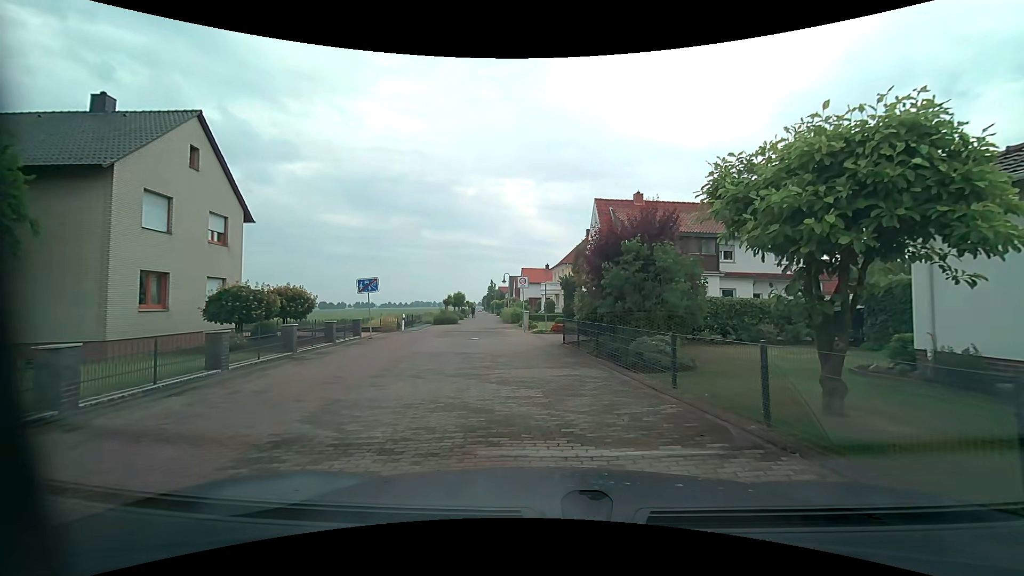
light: Day
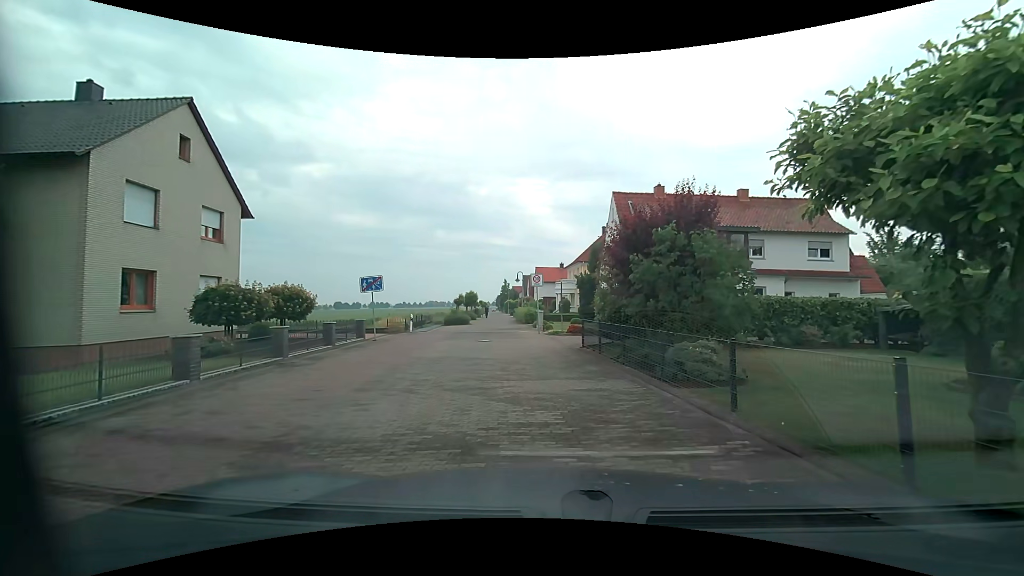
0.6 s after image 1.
(0.0, +1.7) m; -2°
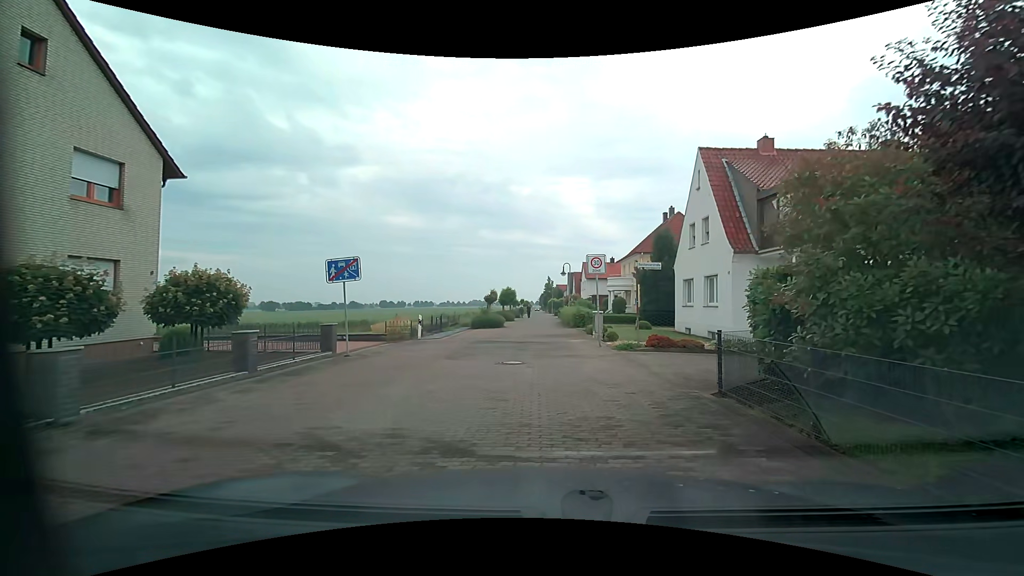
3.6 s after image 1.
(-0.5, +8.6) m; -5°
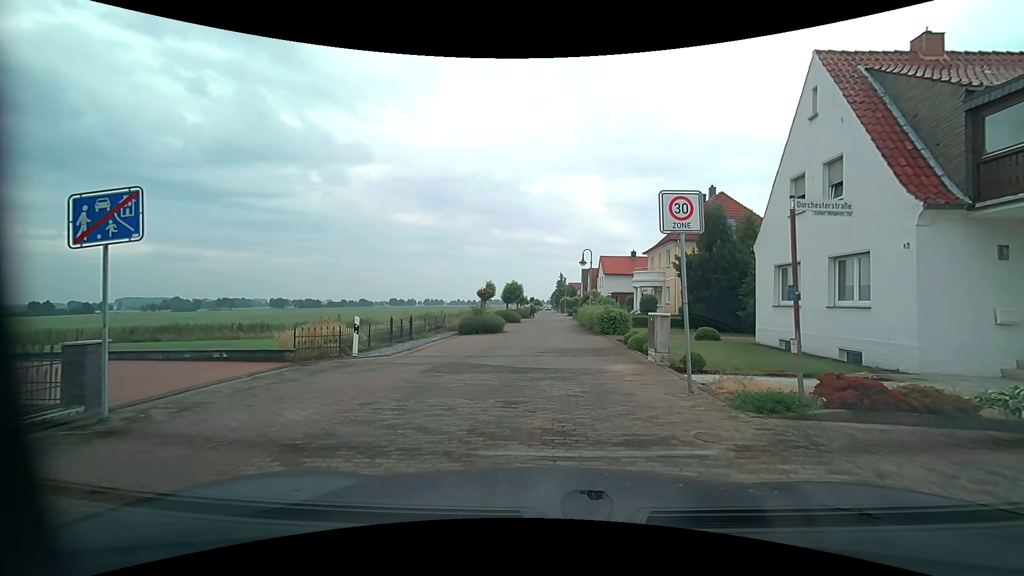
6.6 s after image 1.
(-0.2, +9.0) m; -1°
